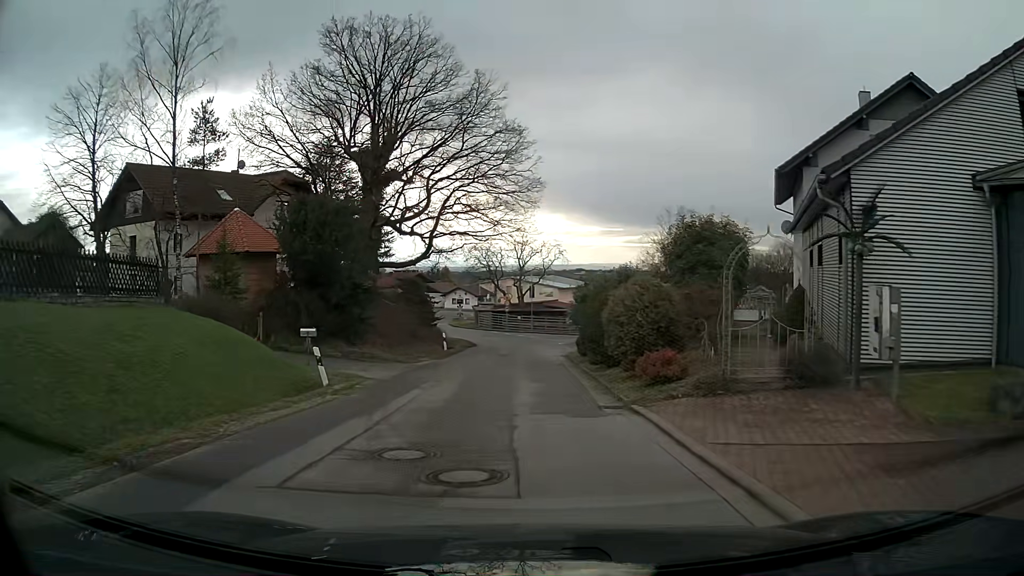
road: residential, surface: asphalt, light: Day
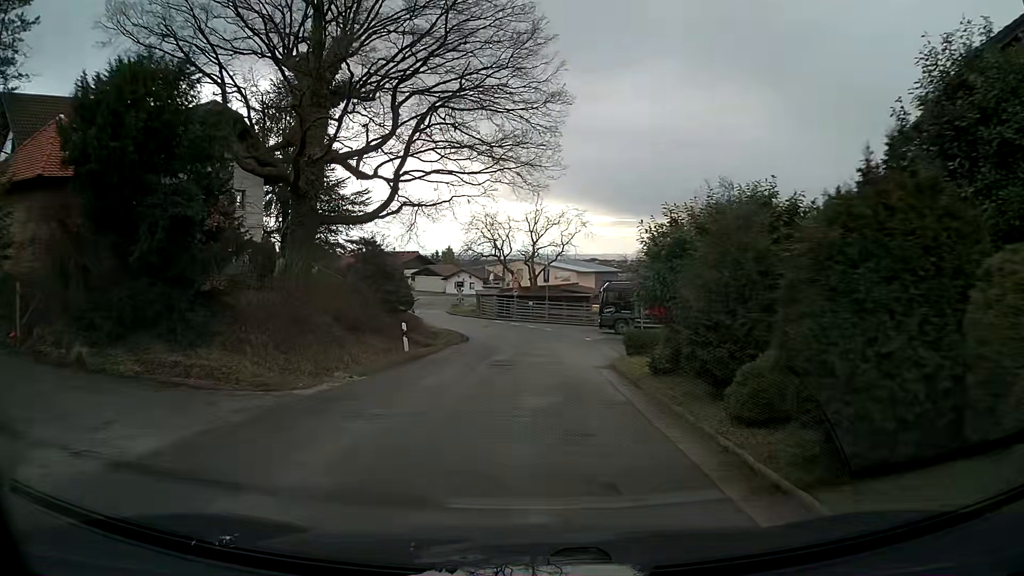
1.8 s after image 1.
(0.0, +14.5) m; 0°
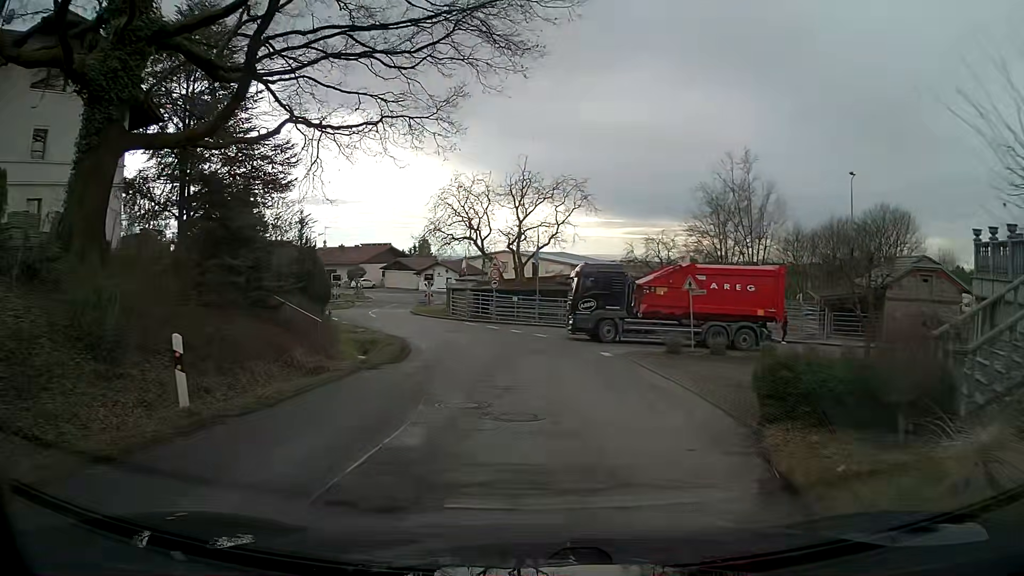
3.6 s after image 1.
(+0.1, +13.9) m; +1°
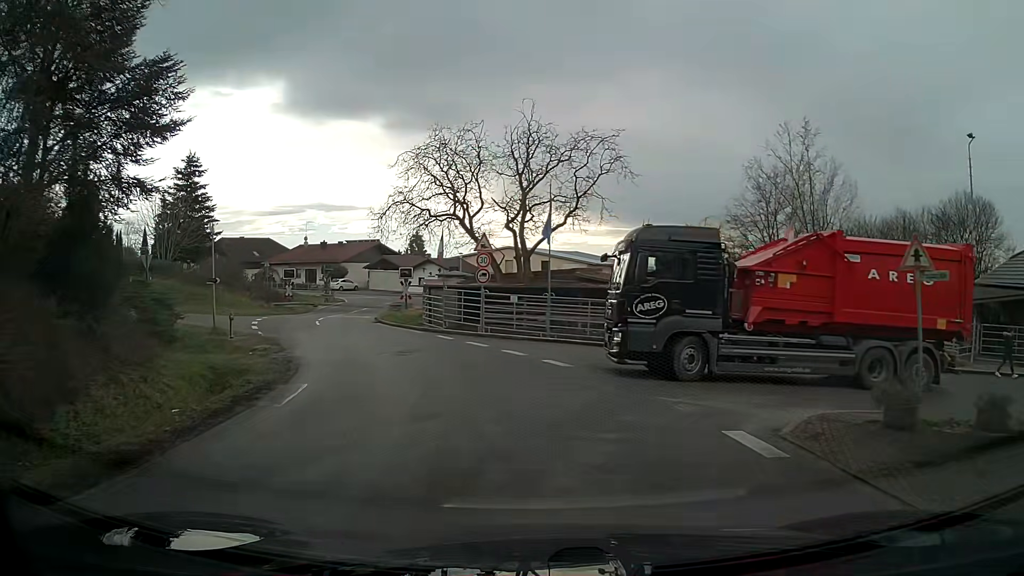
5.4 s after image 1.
(-0.1, +13.8) m; -2°
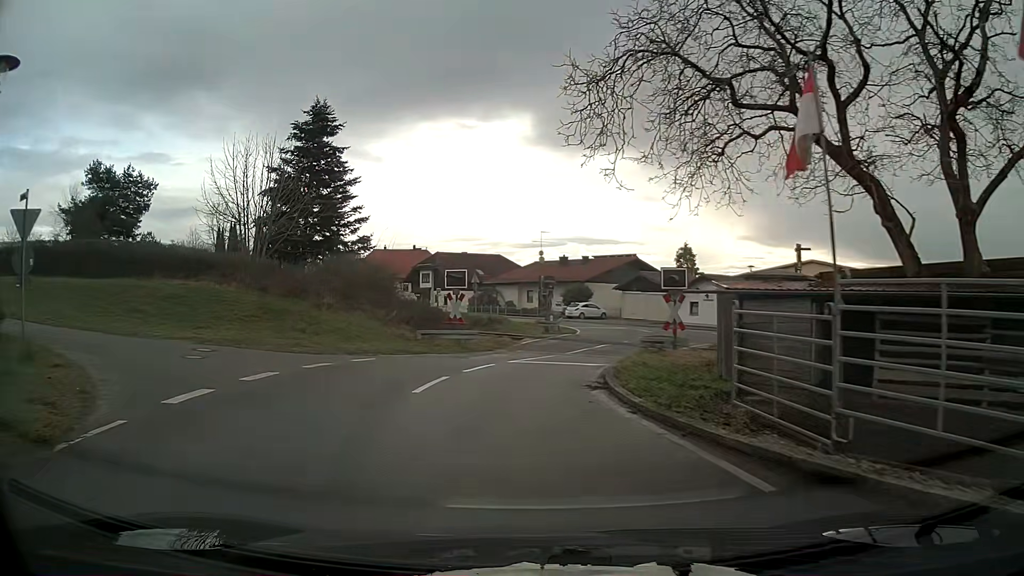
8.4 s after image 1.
(-3.6, +21.2) m; -22°
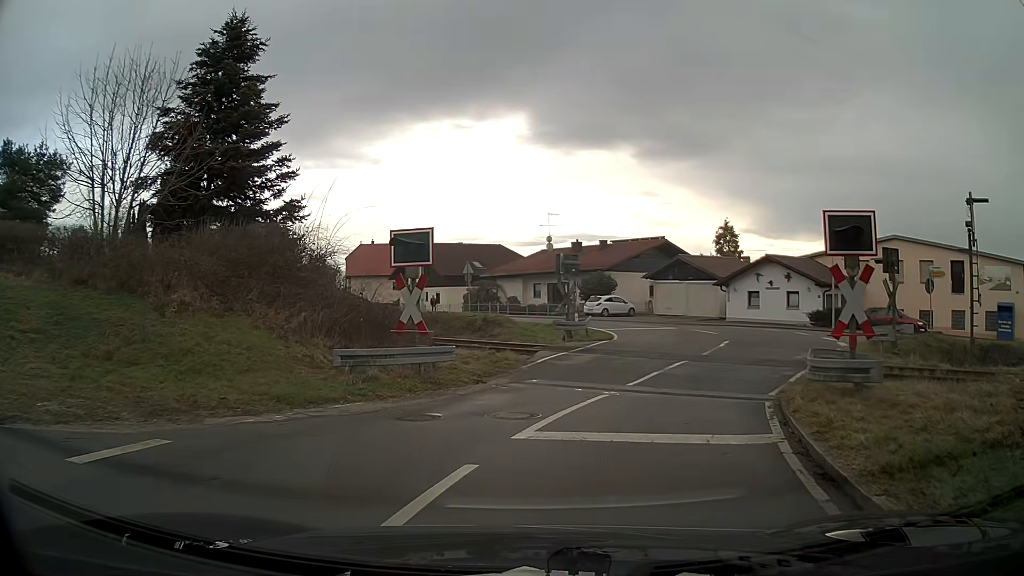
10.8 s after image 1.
(-0.3, +12.0) m; +1°
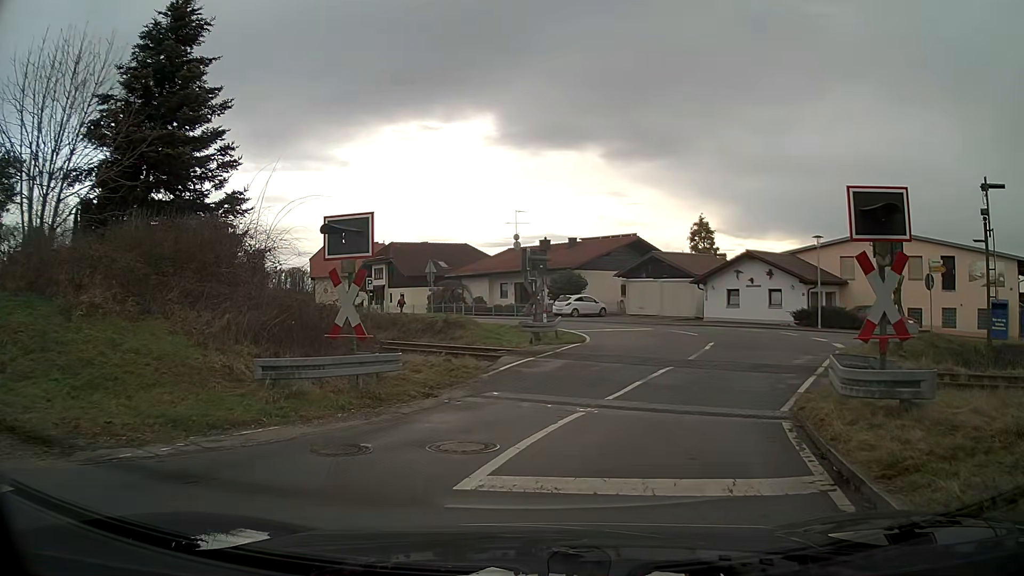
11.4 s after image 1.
(0.0, +2.2) m; +2°
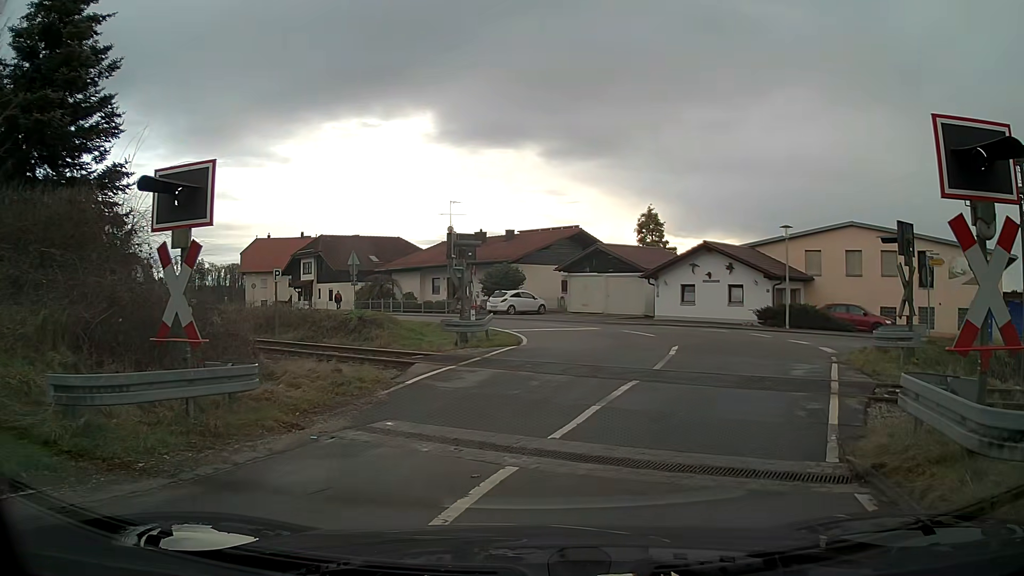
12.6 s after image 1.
(+0.1, +3.7) m; +5°
(+2, +10) (+5, +19) (+2, +29) (-4, +36) (-11, +44) (-18, +51) (-25, +58) (-32, +66) (-38, +73) (-44, +81) m
